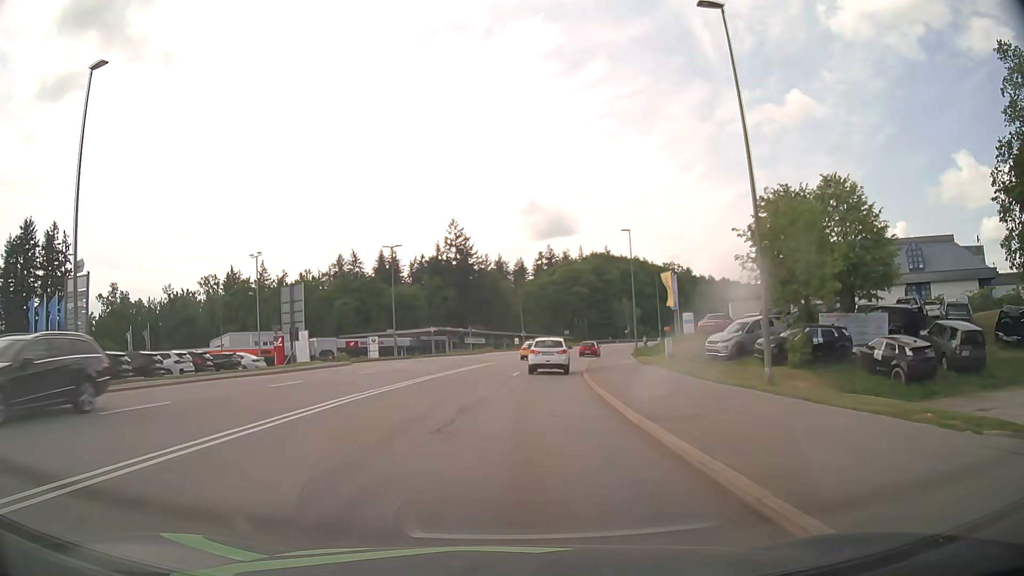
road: secondary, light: Day
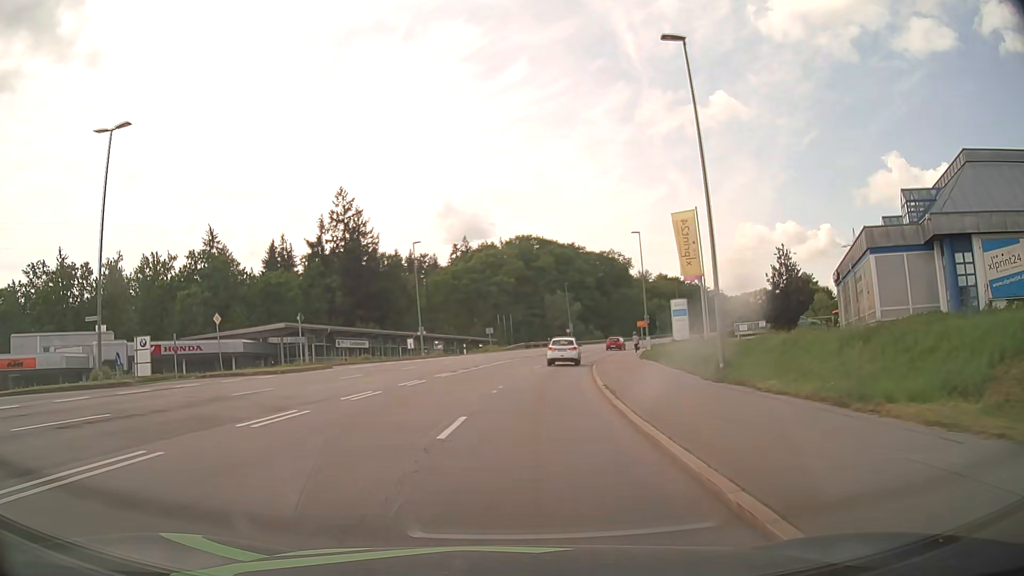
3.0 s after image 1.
(+2.2, +37.5) m; +7°
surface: asphalt
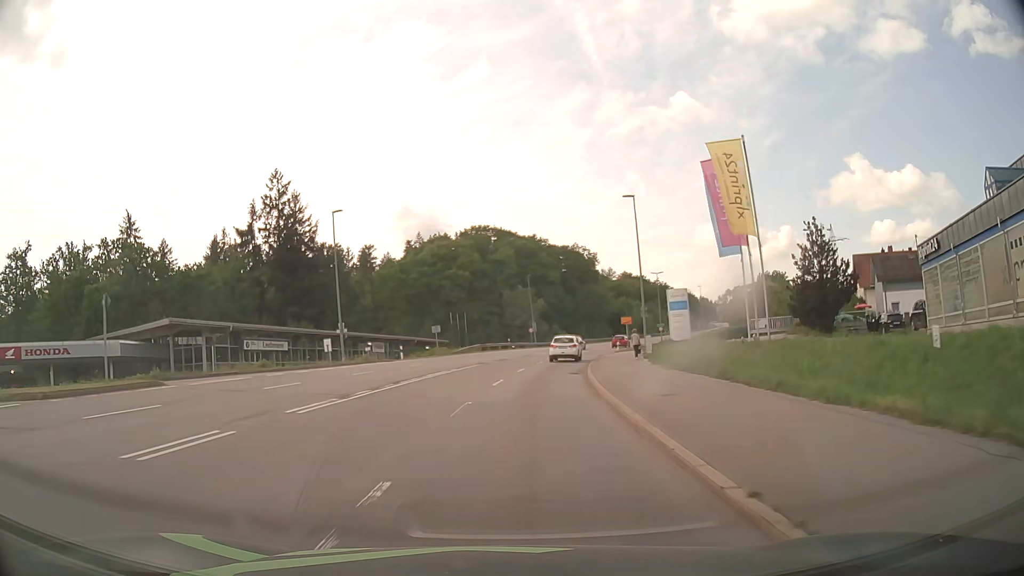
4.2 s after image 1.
(+0.5, +15.1) m; +4°
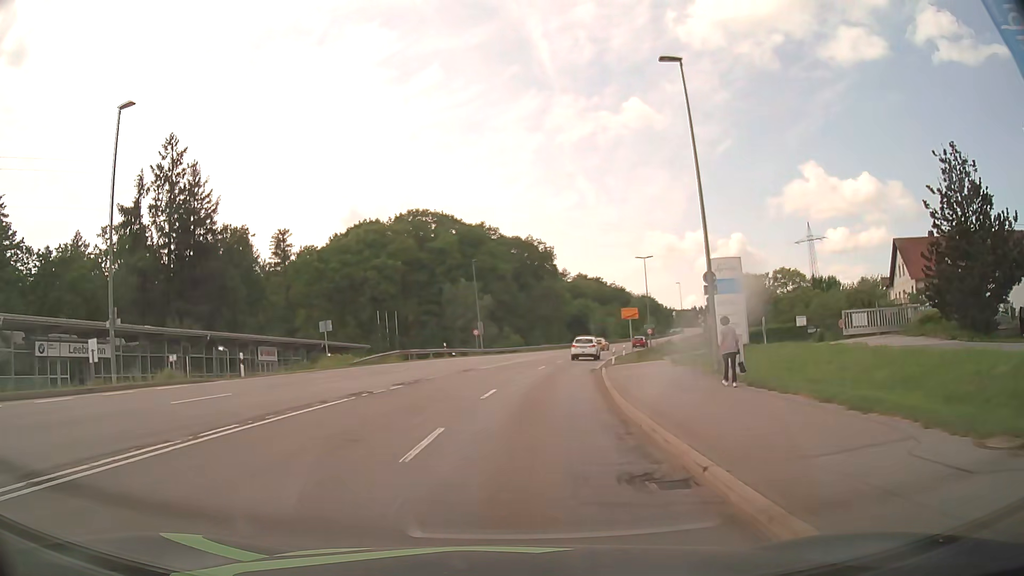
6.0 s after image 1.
(+1.0, +22.8) m; +4°
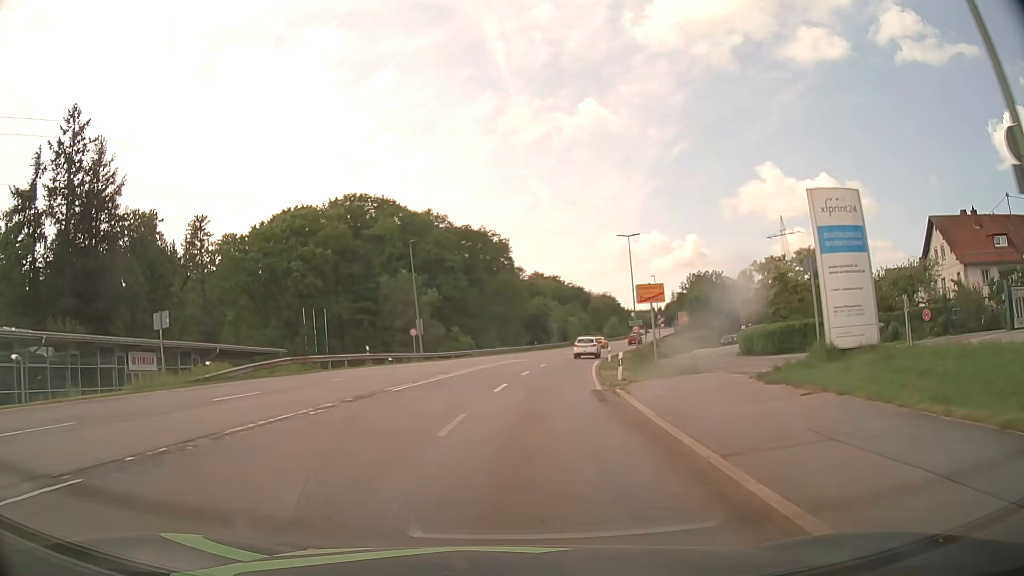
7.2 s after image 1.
(+0.5, +15.2) m; +4°
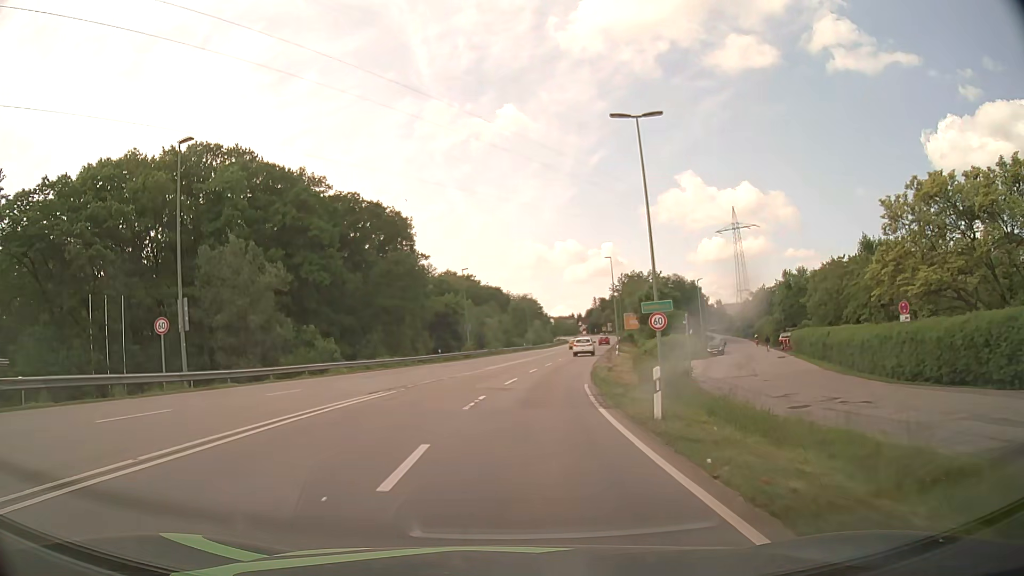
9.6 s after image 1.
(+1.9, +30.8) m; +7°
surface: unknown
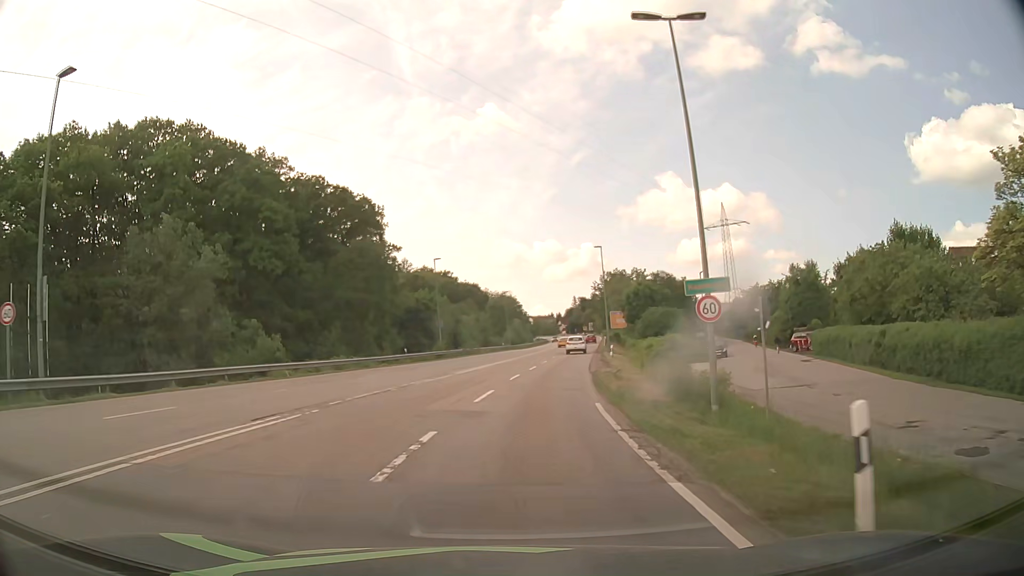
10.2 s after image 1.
(+0.1, +8.2) m; +1°
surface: asphalt
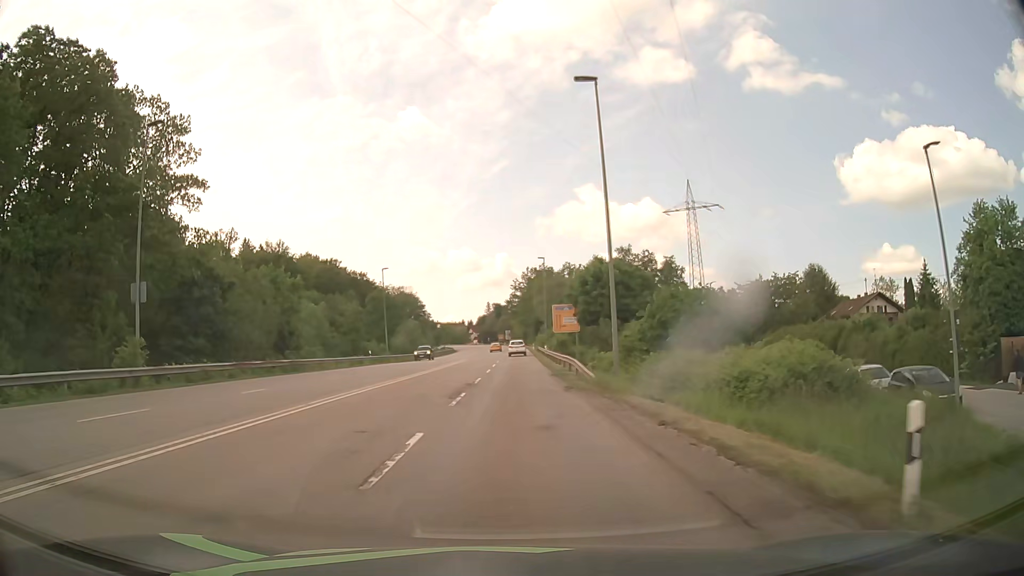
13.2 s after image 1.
(+3.8, +44.6) m; +7°
(0, +10) (0, +20) (0, +30) (+1, +40) (+1, +50) (+1, +60) (+1, +70) (+1, +80) (+2, +90) (+2, +100) m
